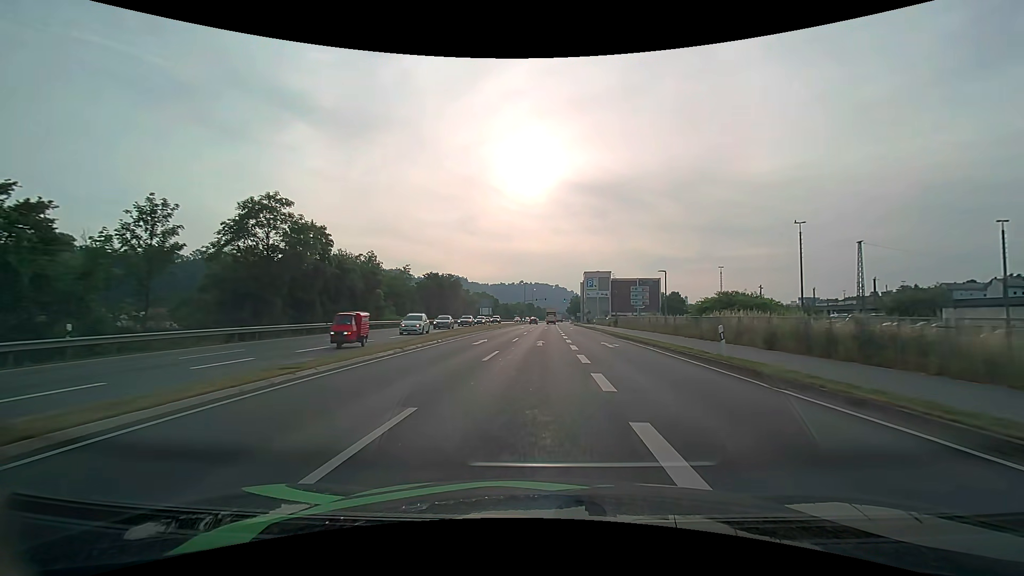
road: primary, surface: asphalt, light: Day
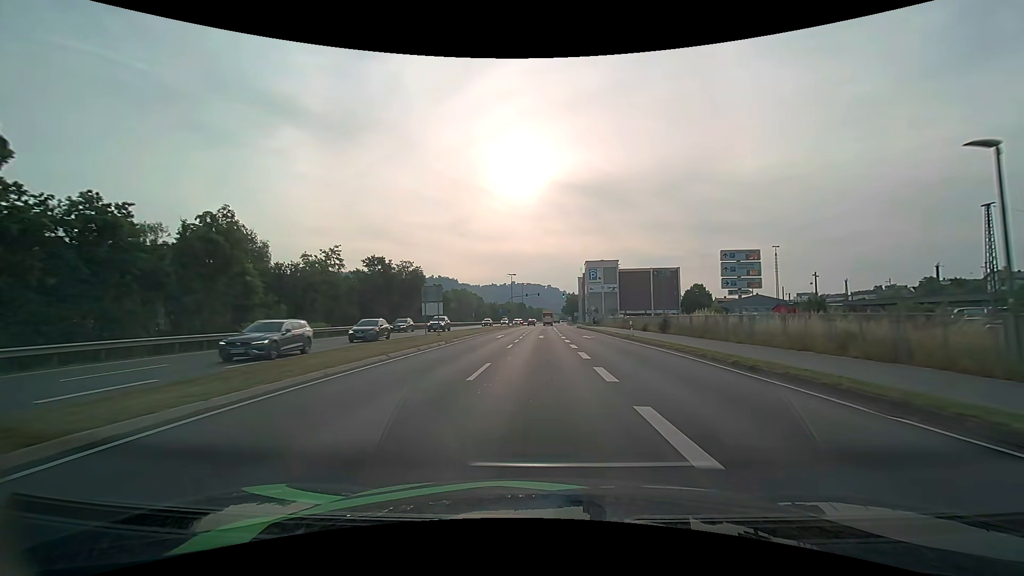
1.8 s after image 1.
(+0.2, +28.4) m; +1°
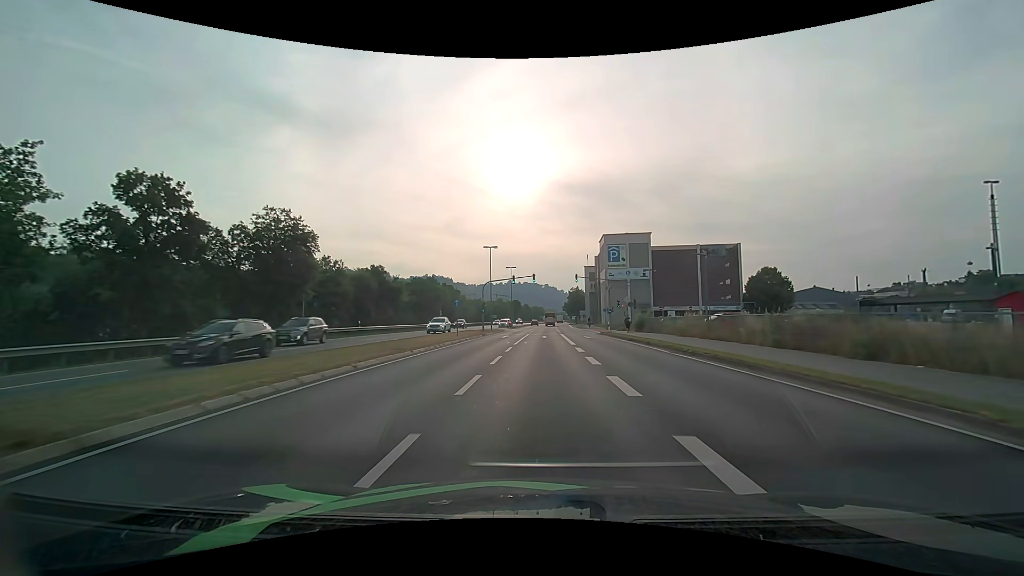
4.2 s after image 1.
(+0.1, +37.9) m; 0°
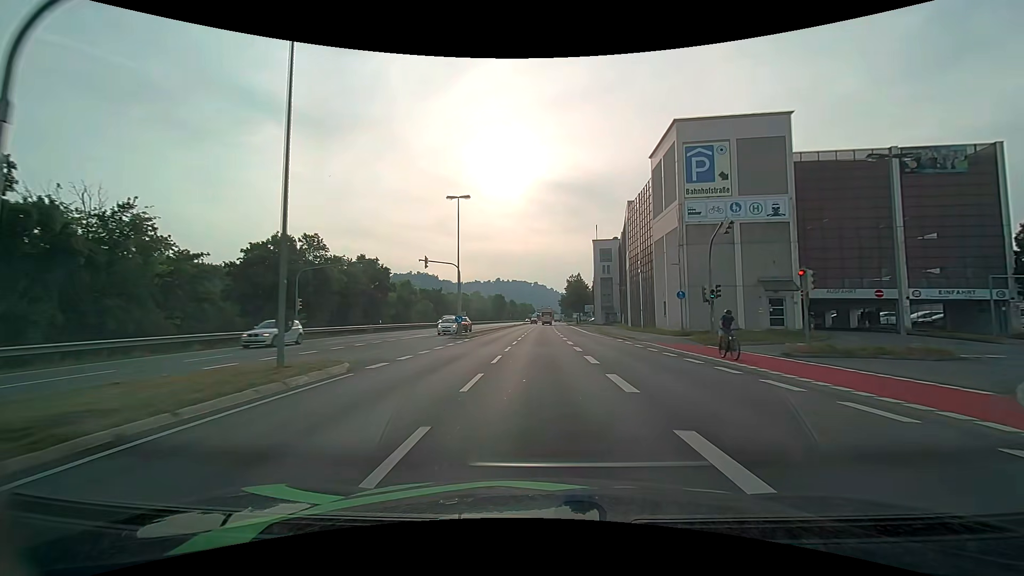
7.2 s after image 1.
(+0.3, +48.2) m; +1°
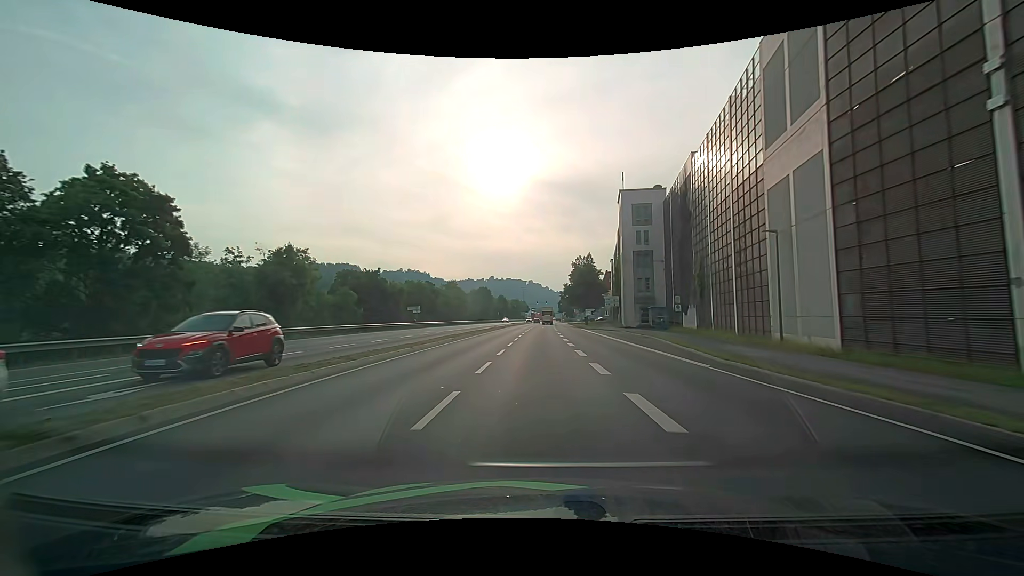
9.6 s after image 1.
(+0.1, +39.2) m; 0°
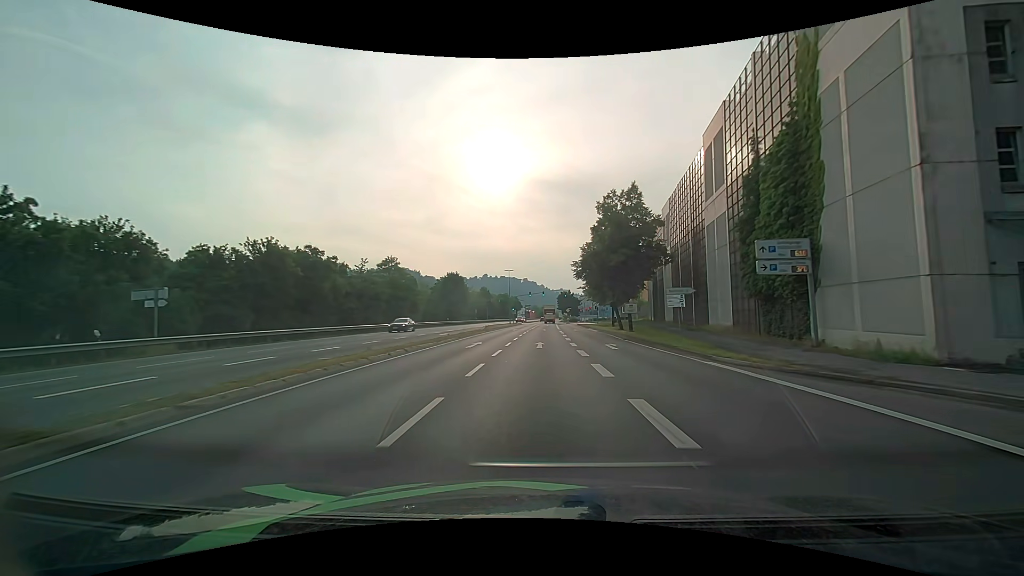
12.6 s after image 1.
(+0.6, +48.9) m; +1°
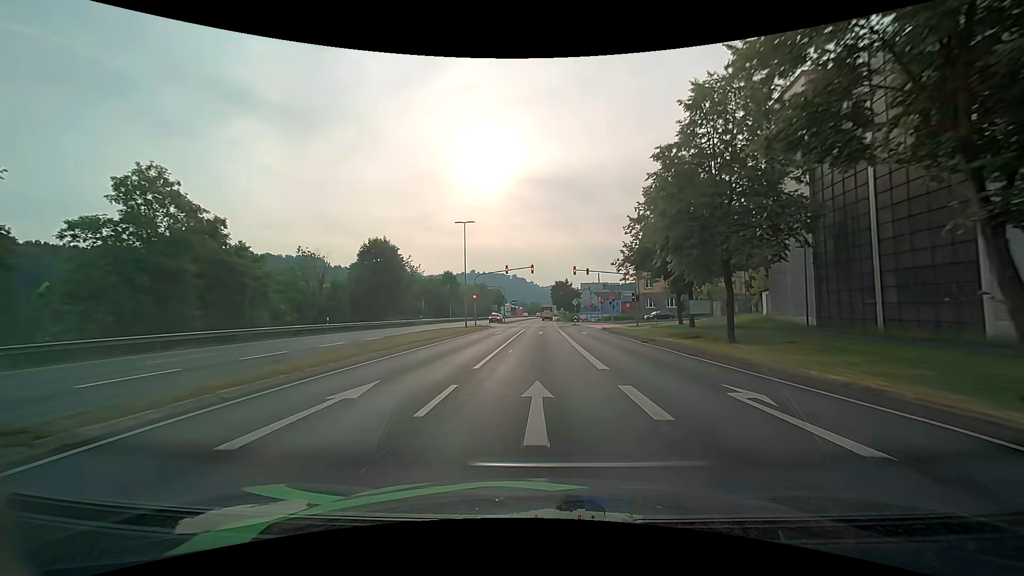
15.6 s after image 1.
(+0.2, +46.6) m; +1°
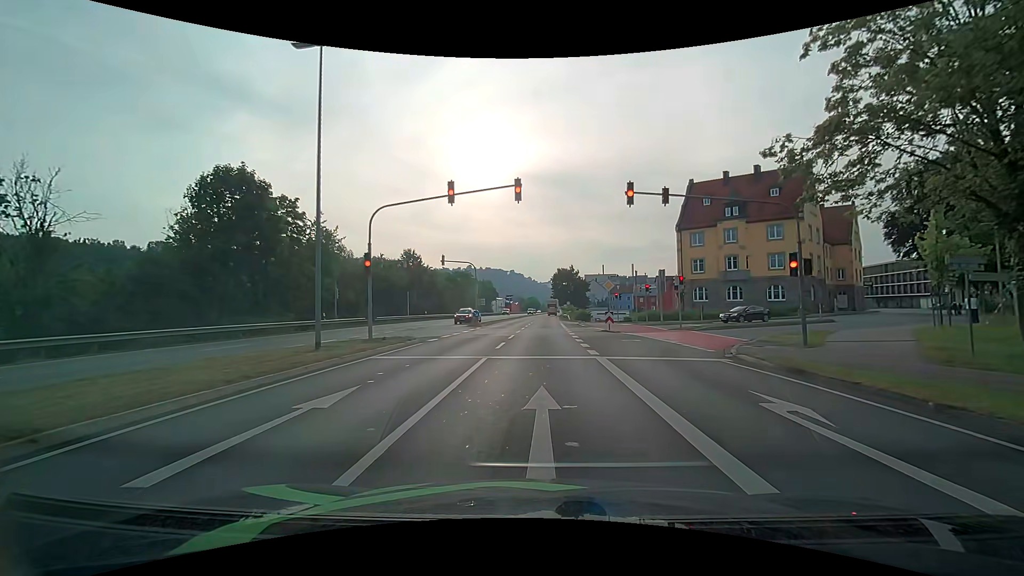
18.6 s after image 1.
(+0.1, +30.3) m; 0°
(0, +10) (0, +20) (0, +30) (0, +40) (+1, +50) (+1, +60) (+1, +70) (+2, +80) (+2, +90) (+2, +100) m
